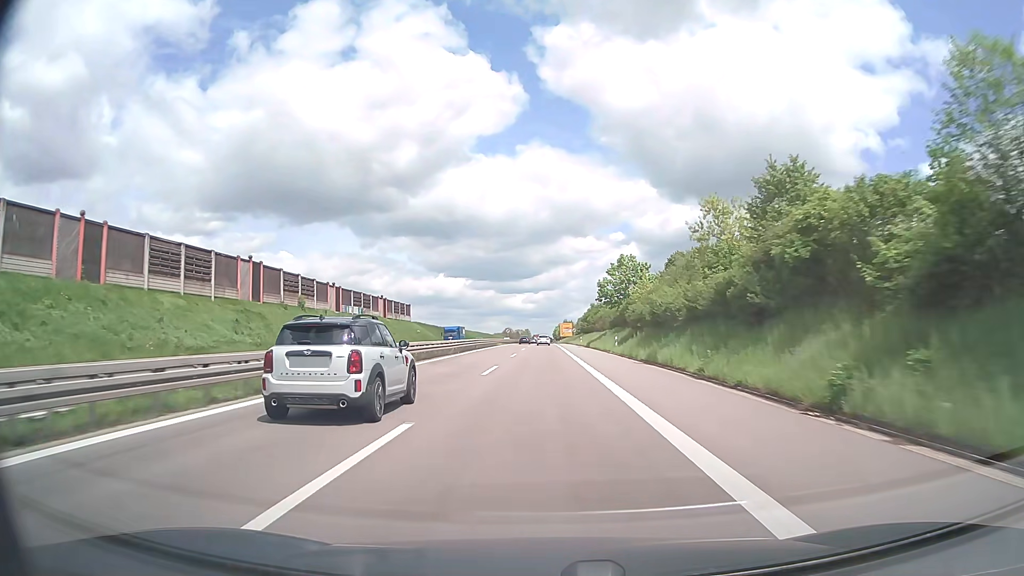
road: trunk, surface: asphalt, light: Day
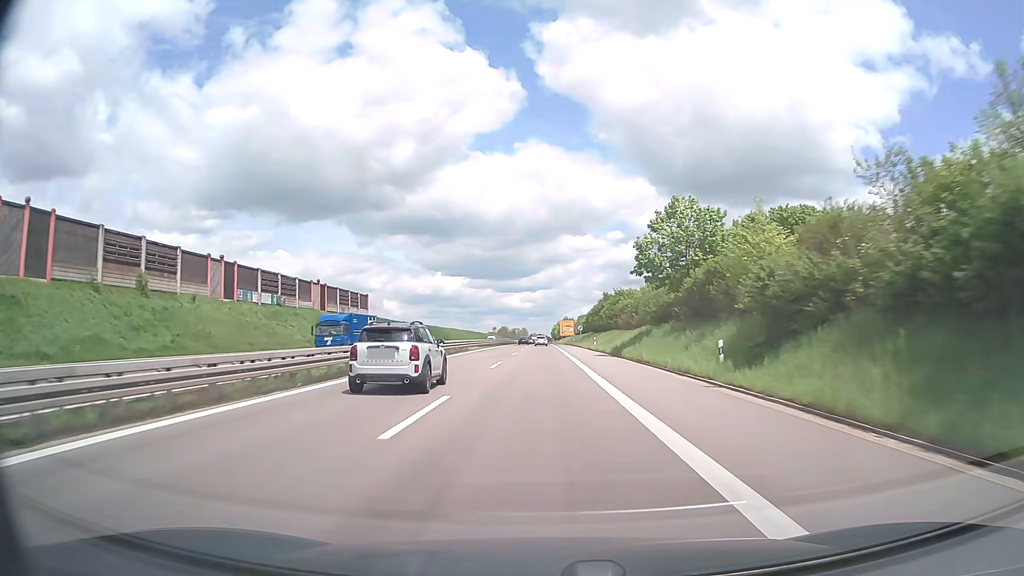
(0.0, +31.6) m; 0°
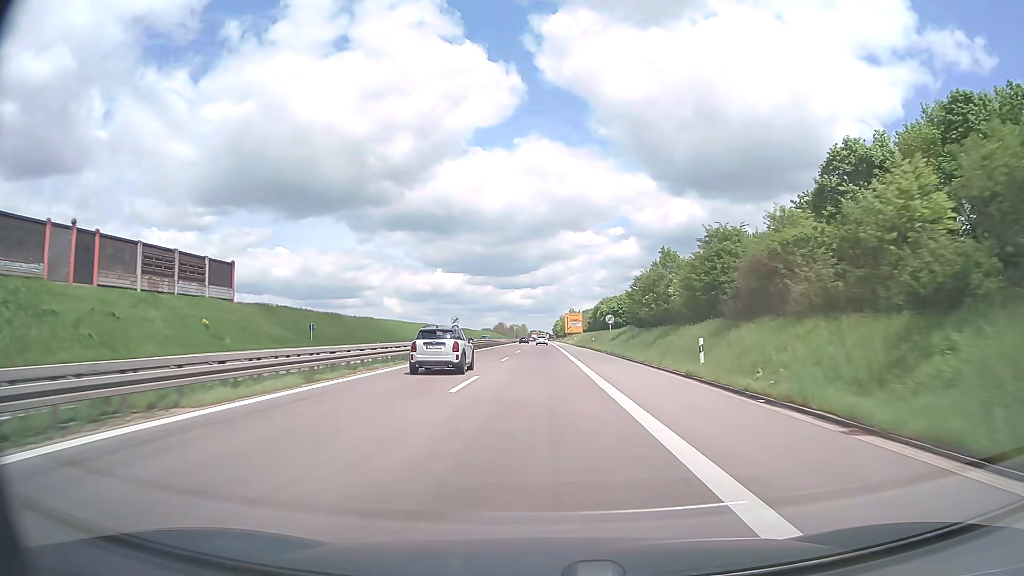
(-0.1, +47.5) m; 0°
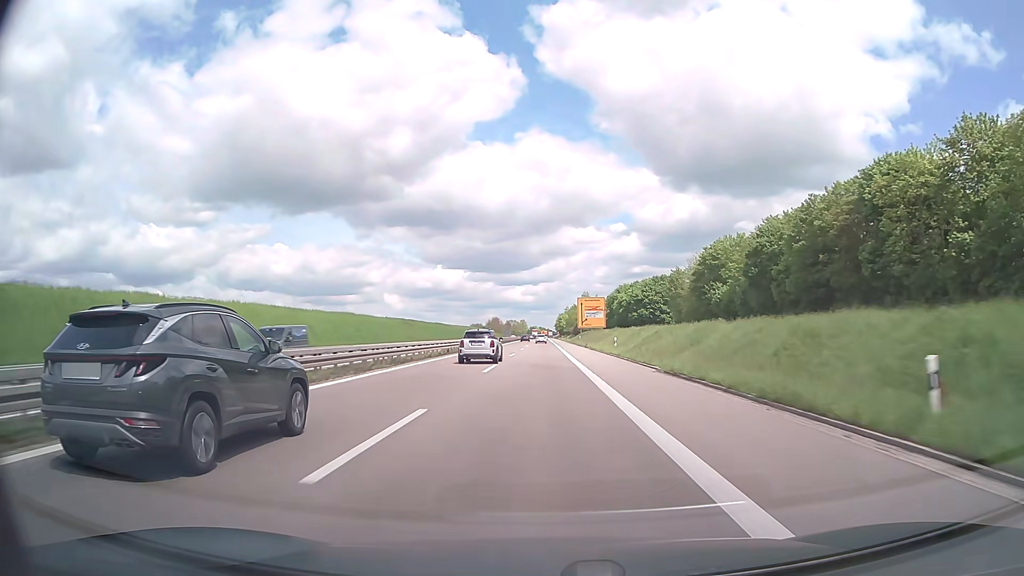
(0.0, +64.0) m; 0°
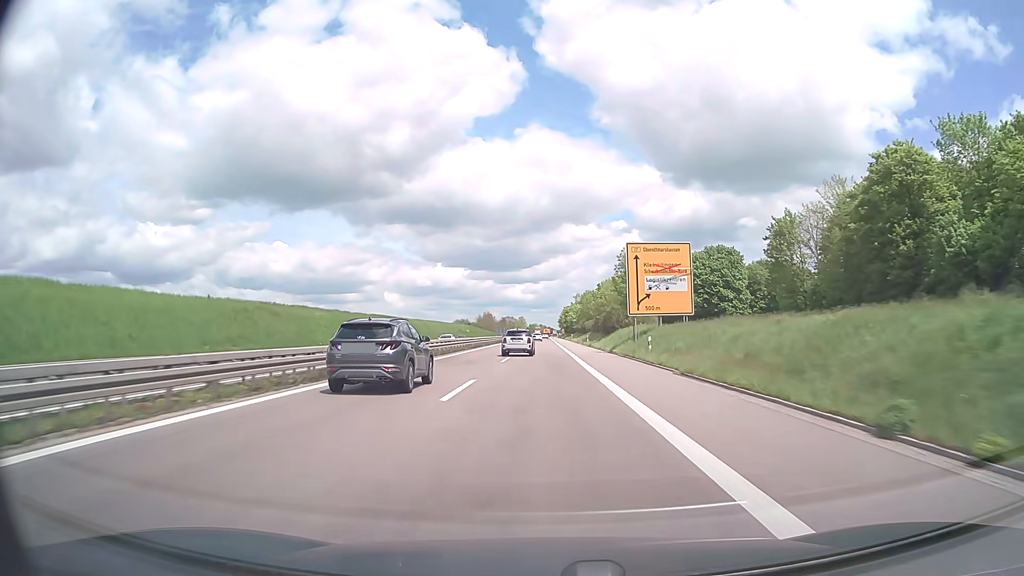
(-0.2, +65.4) m; 0°
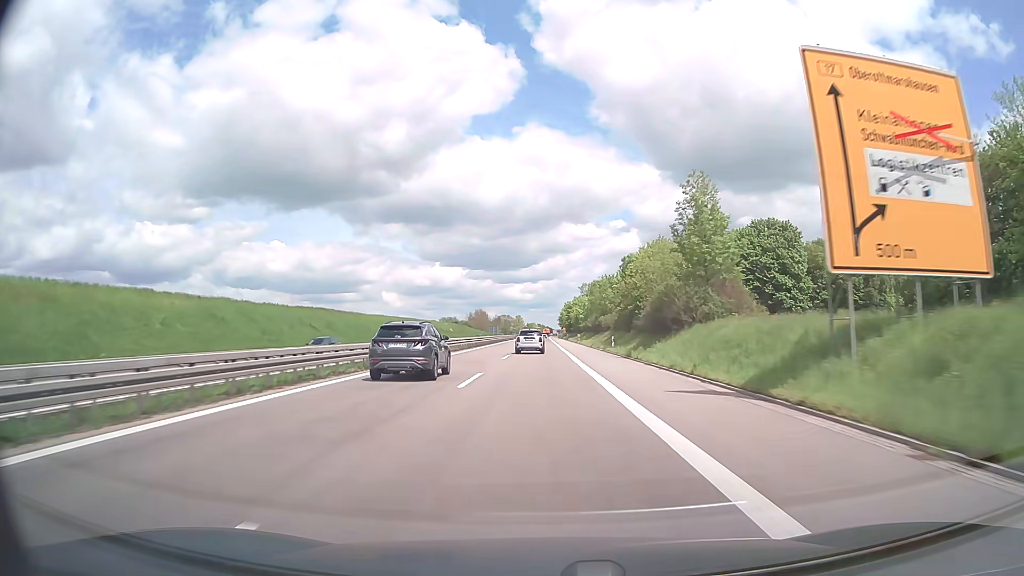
(0.0, +33.0) m; 0°
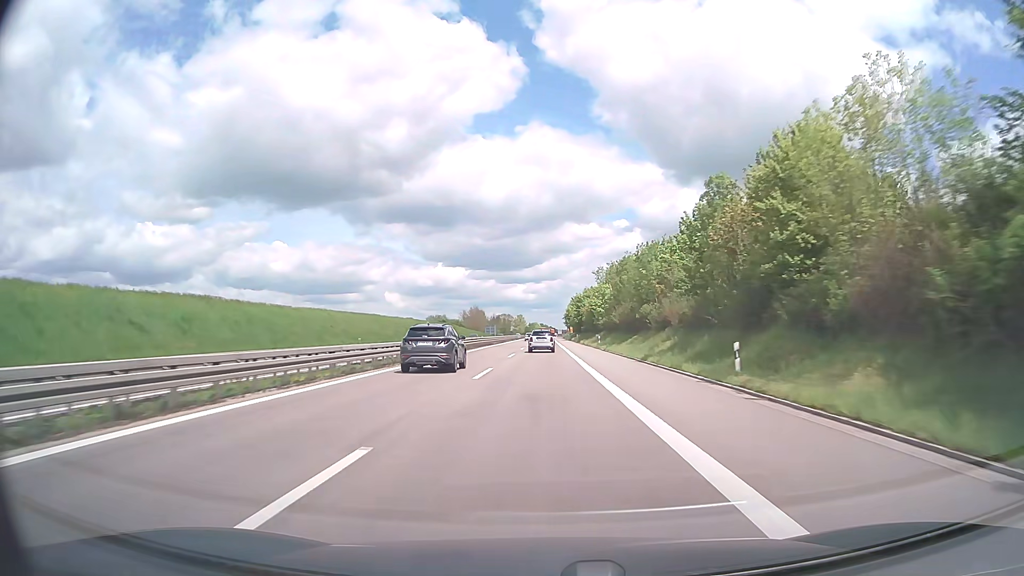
(-0.1, +33.1) m; 0°
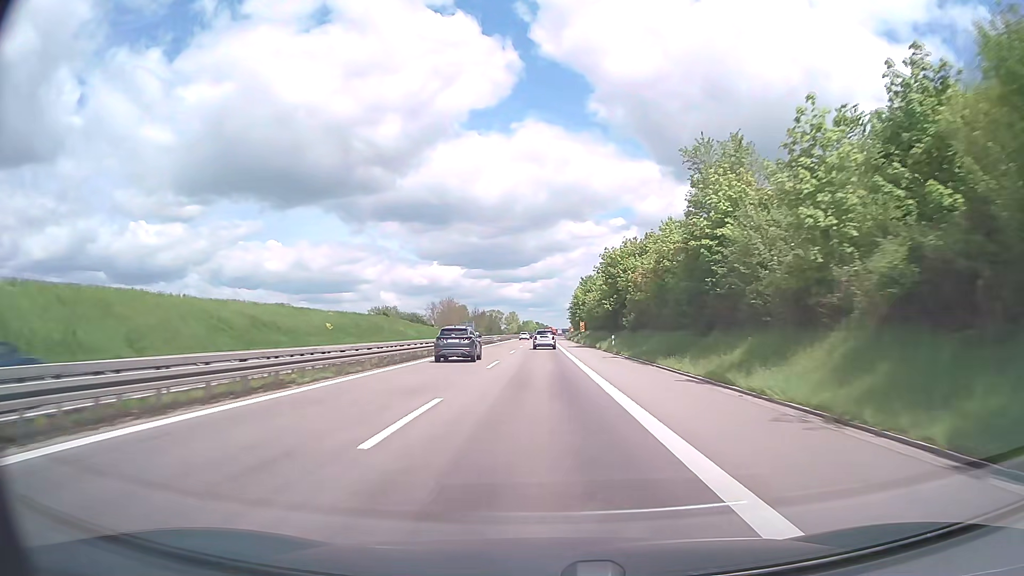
(-0.1, +66.6) m; 0°
(0, +10) (0, +20) (0, +30) (0, +40) (0, +50) (0, +60) (0, +70) (0, +80) (0, +90) (0, +100) m
